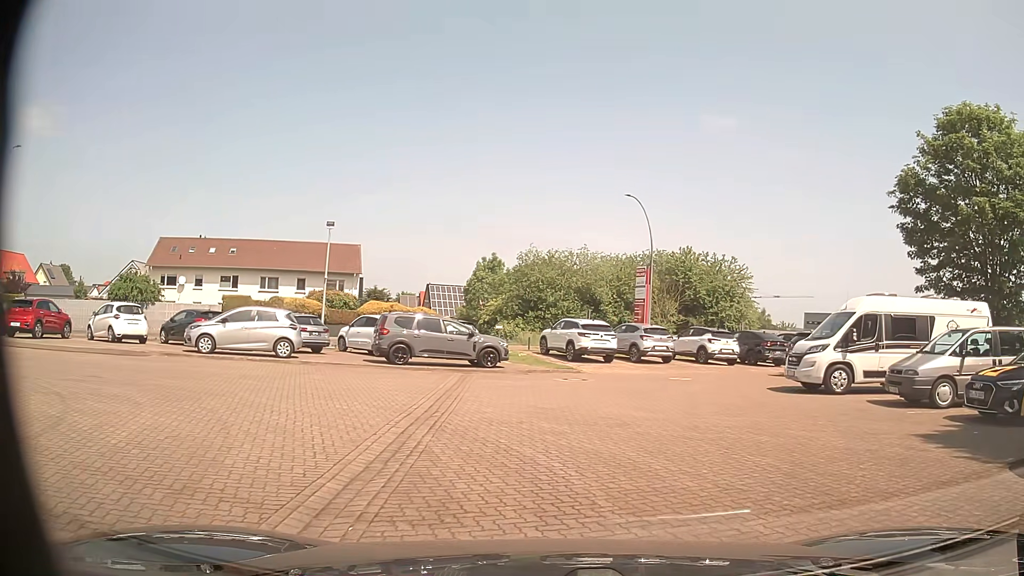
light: Day
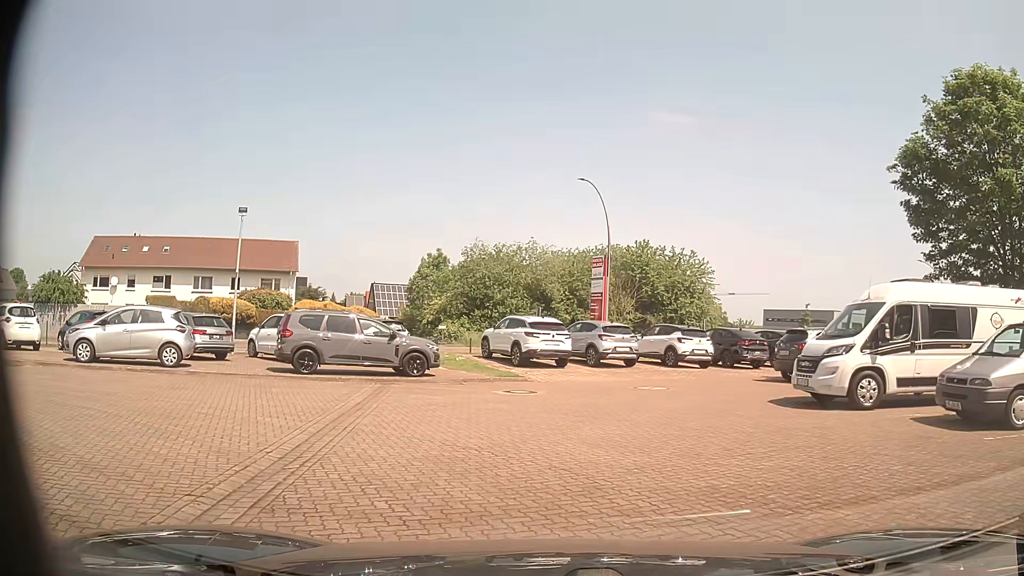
(+0.2, +4.1) m; +4°
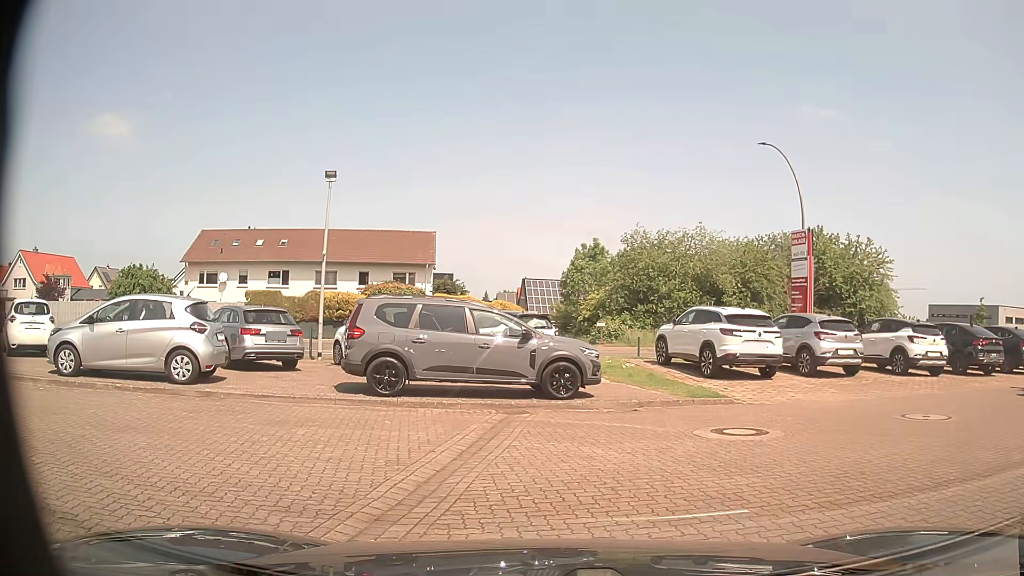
(-0.6, +6.3) m; -13°
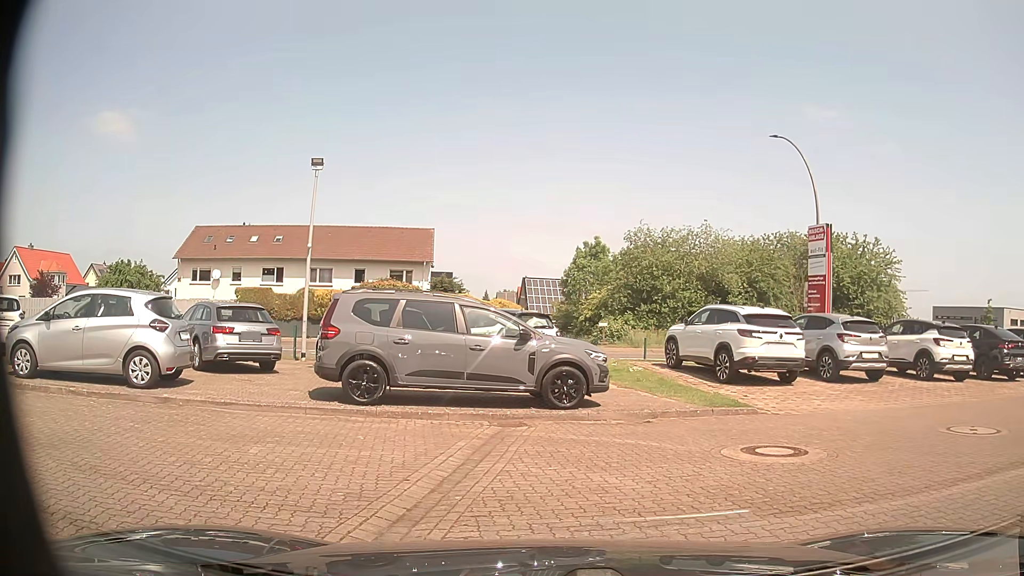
(0.0, +1.3) m; 0°
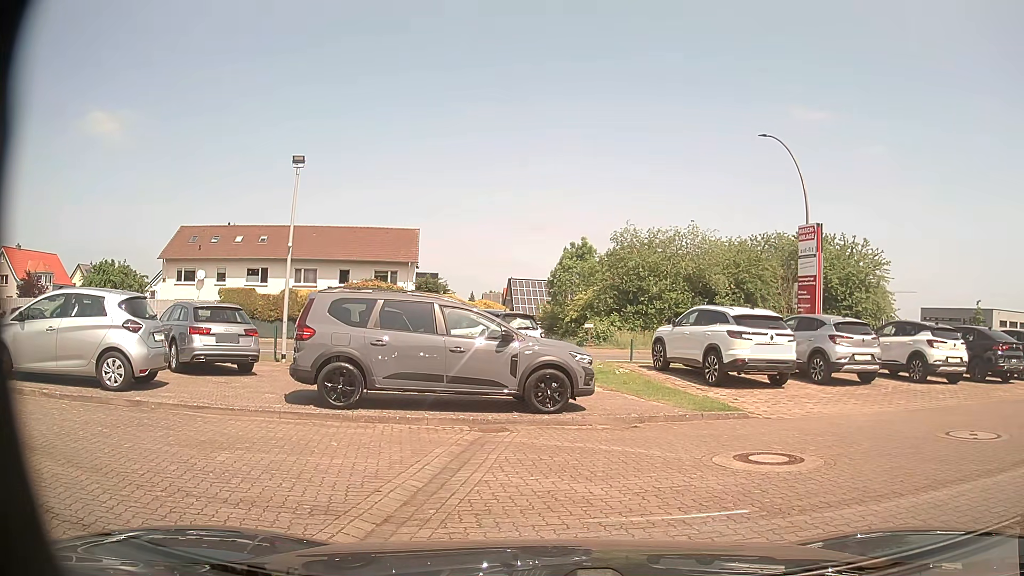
(0.0, +0.3) m; 0°
